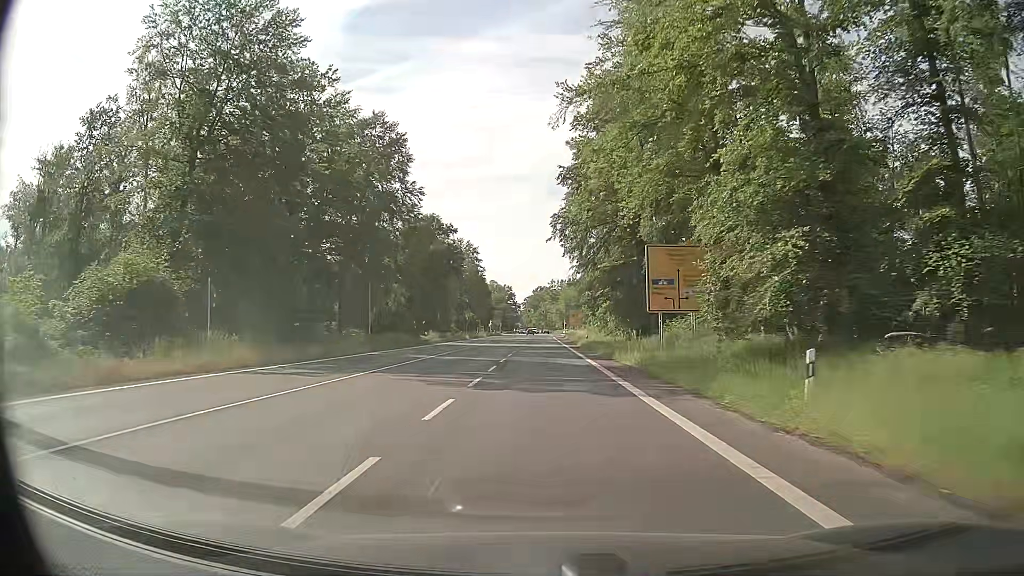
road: primary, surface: asphalt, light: Day
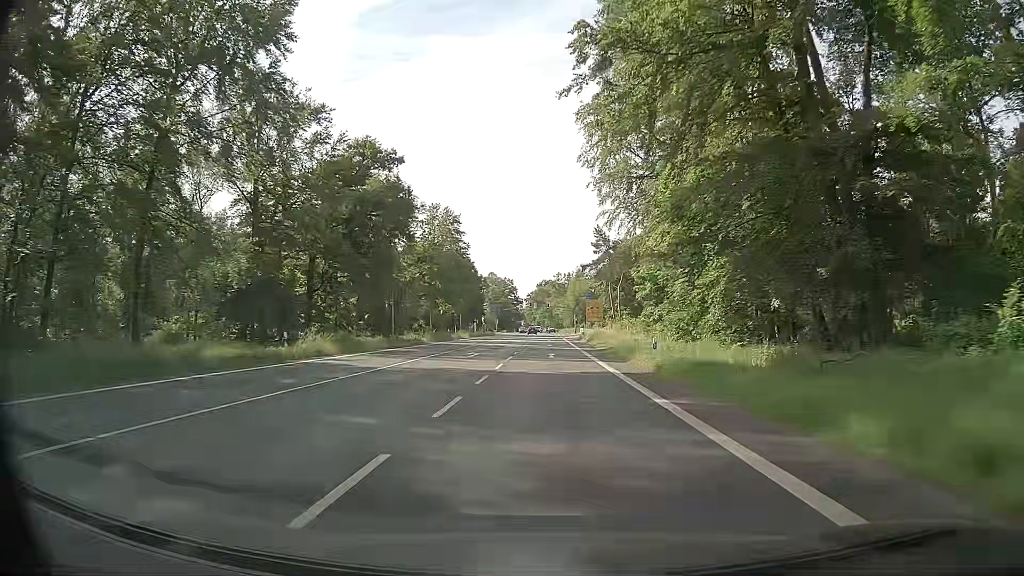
(-0.2, +36.5) m; 0°
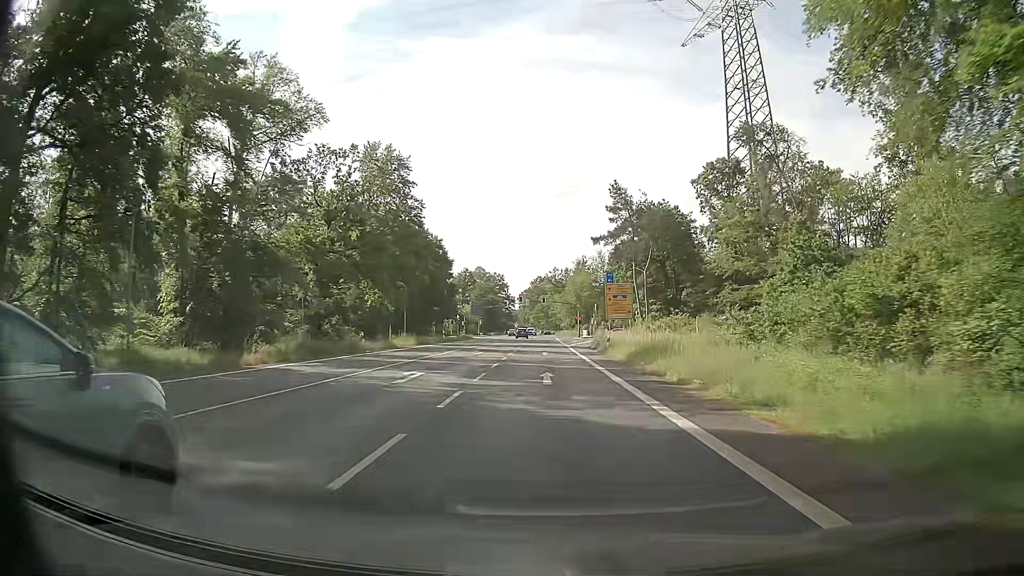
(-0.3, +35.0) m; 0°
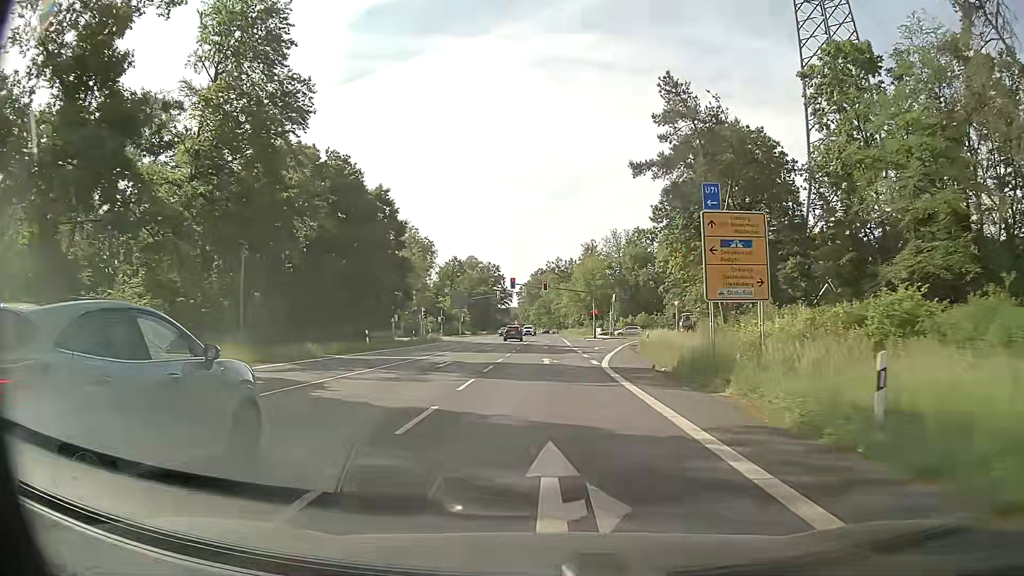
(-0.2, +33.6) m; 0°
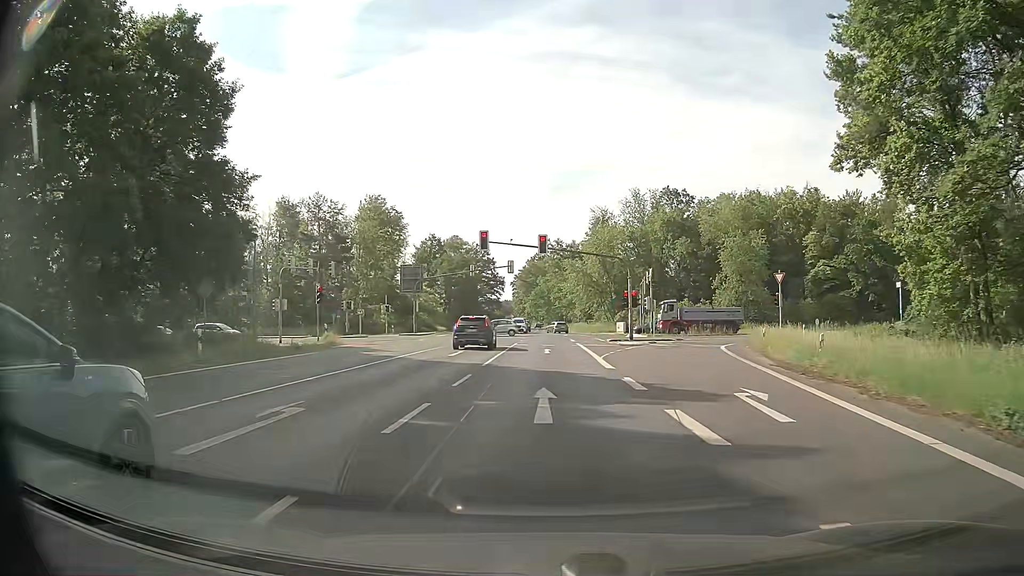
(+0.1, +36.3) m; 0°
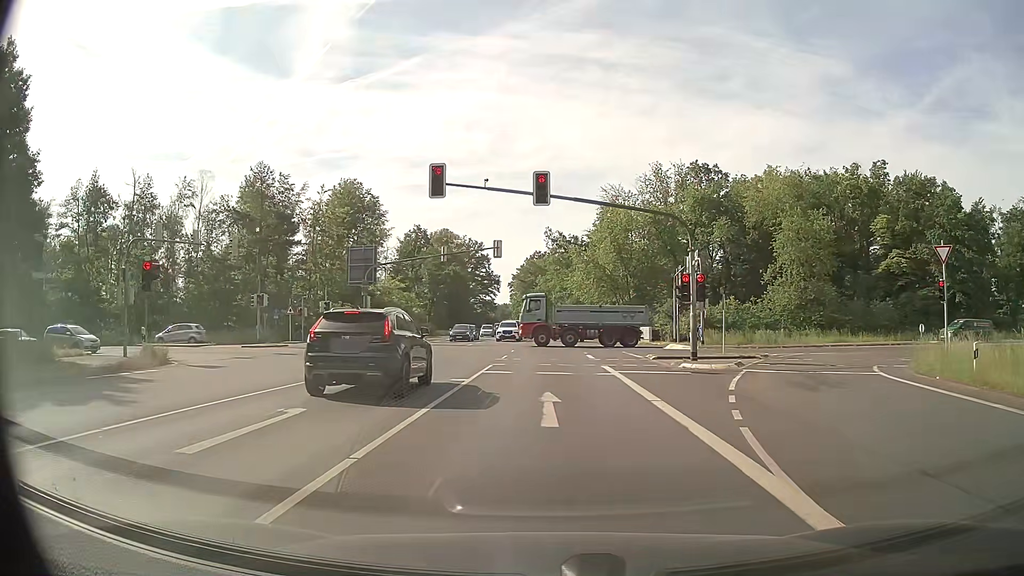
(+0.1, +19.5) m; +1°
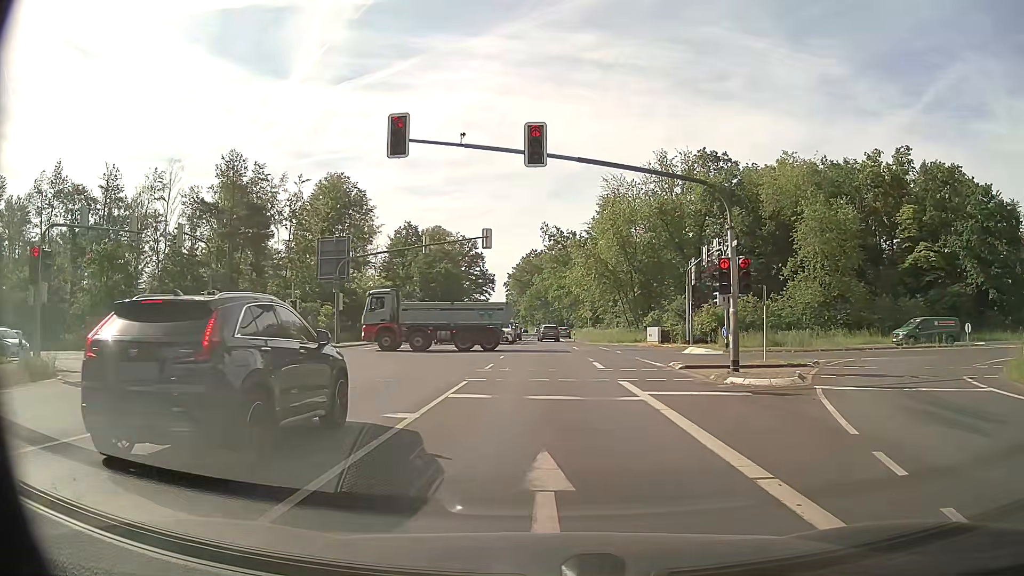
(-0.1, +6.2) m; -2°
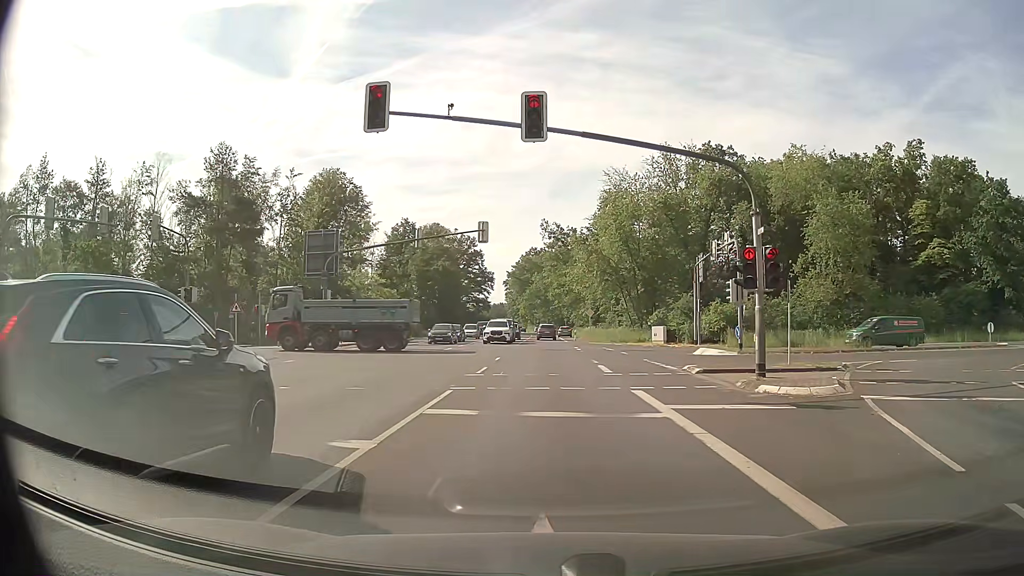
(+0.1, +2.5) m; +2°
(0, +10) (0, +20) (-1, +30) (-1, +40) (-1, +50) (-1, +60) (-1, +70) (-2, +80) (-2, +90) (-2, +100) m
